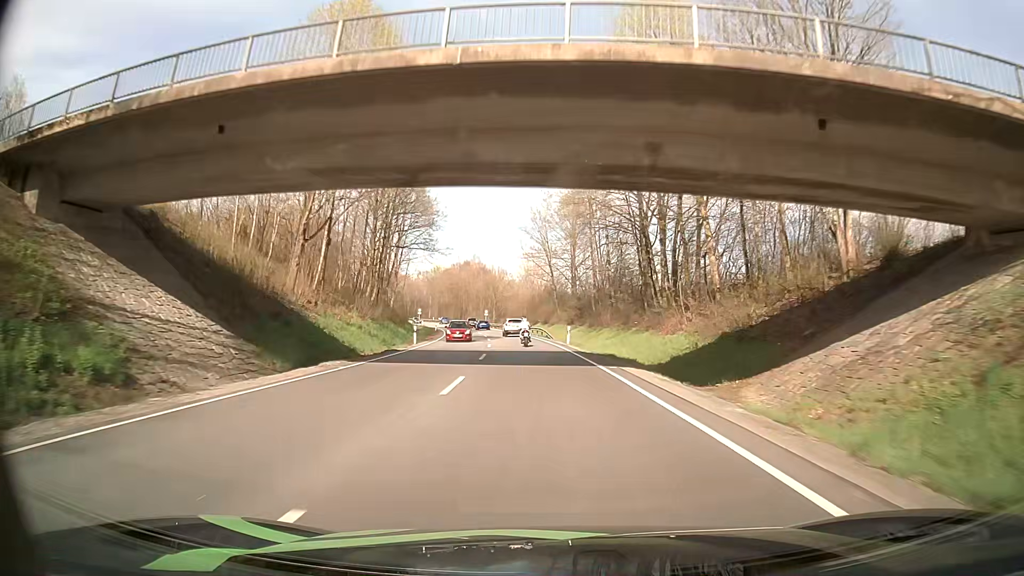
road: primary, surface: asphalt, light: Day
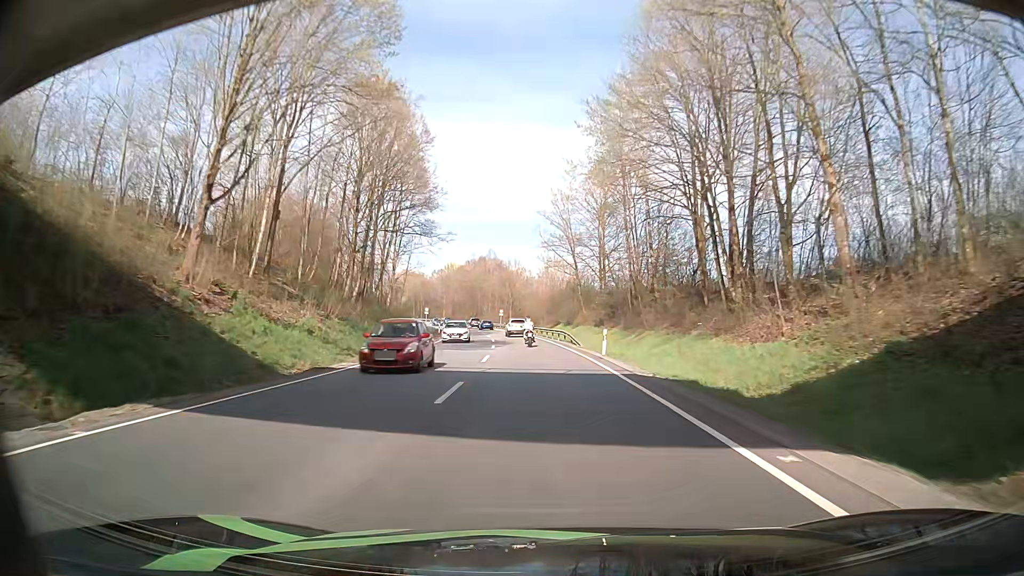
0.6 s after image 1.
(-0.3, +13.4) m; -2°
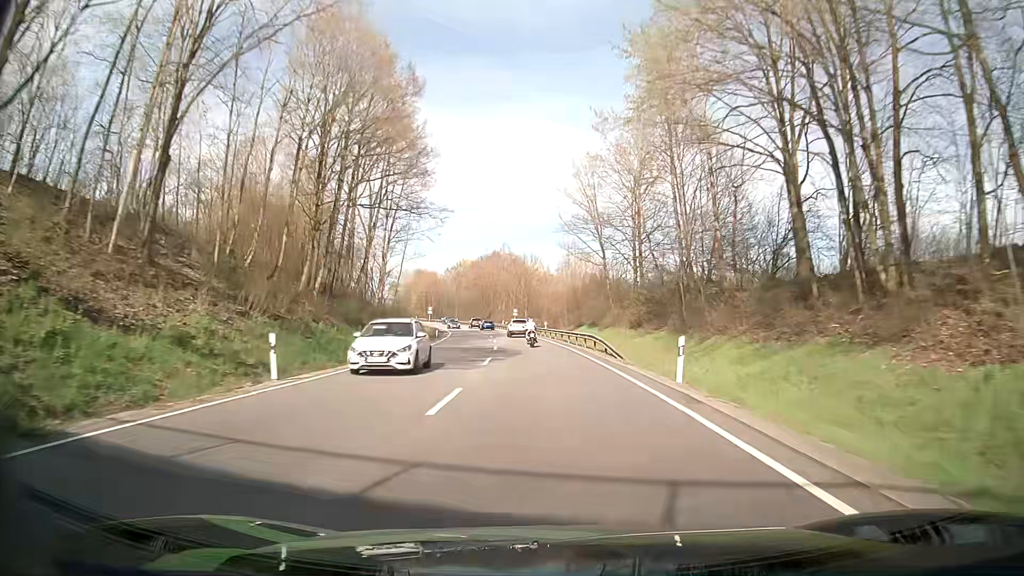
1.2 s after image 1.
(-0.1, +13.5) m; -1°
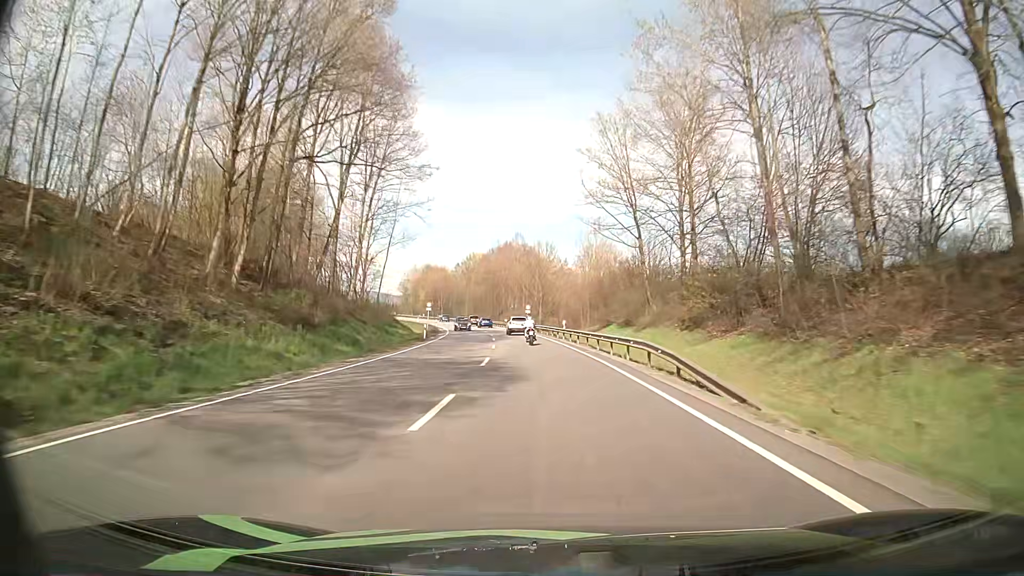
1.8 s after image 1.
(-0.3, +13.6) m; -2°
(0, +10) (0, +20) (-1, +30) (-1, +40) (-2, +50) (-3, +60) (-4, +70) (-6, +80) (-7, +90) (-9, +99) m
